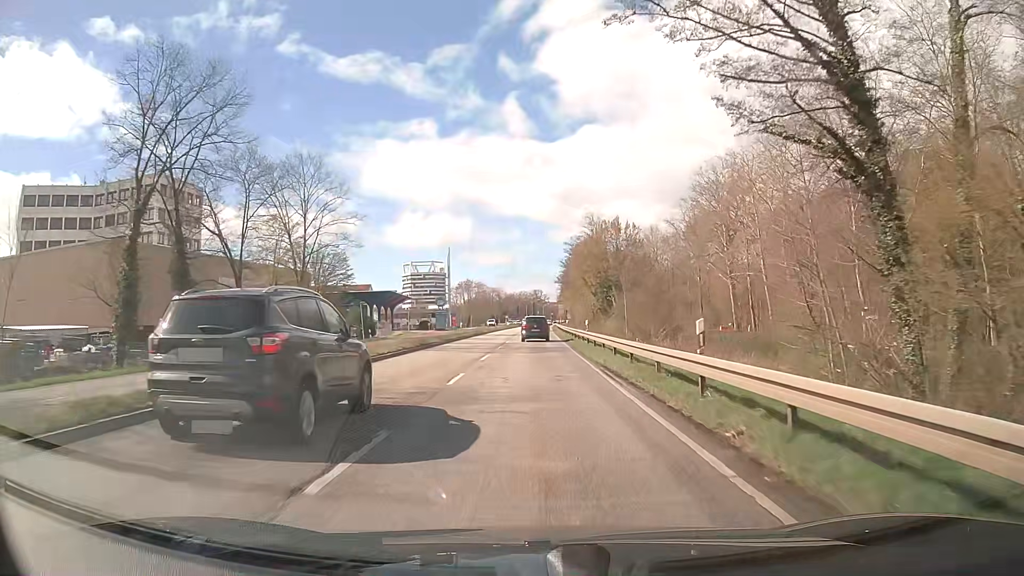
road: primary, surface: asphalt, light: Day
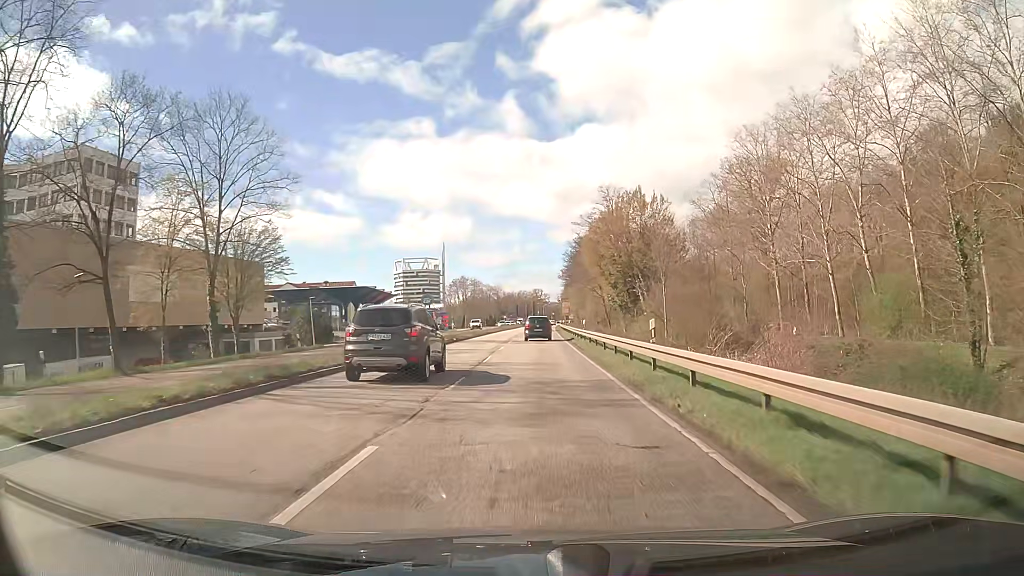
(0.0, +19.1) m; 0°
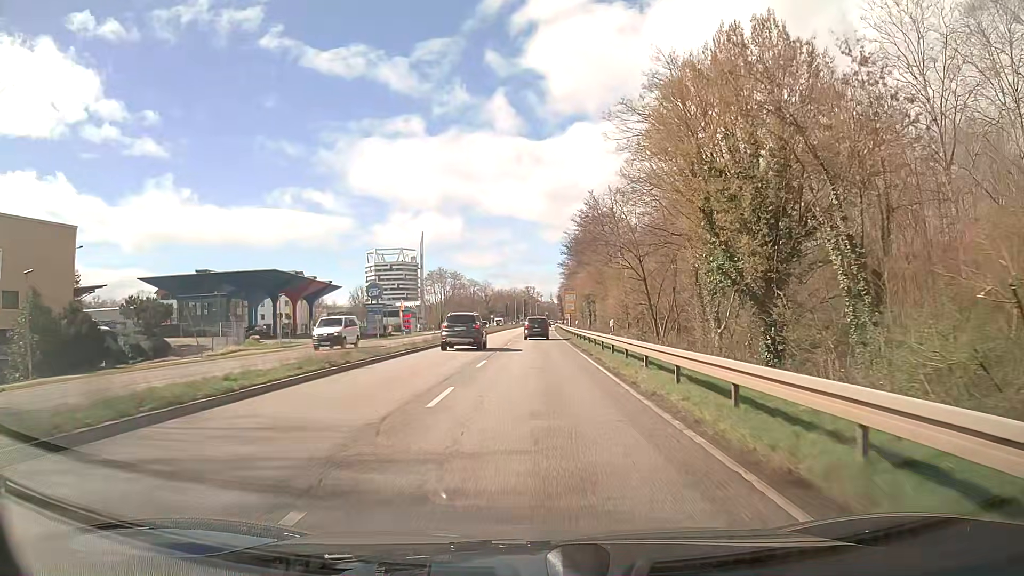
(+0.1, +38.8) m; +1°
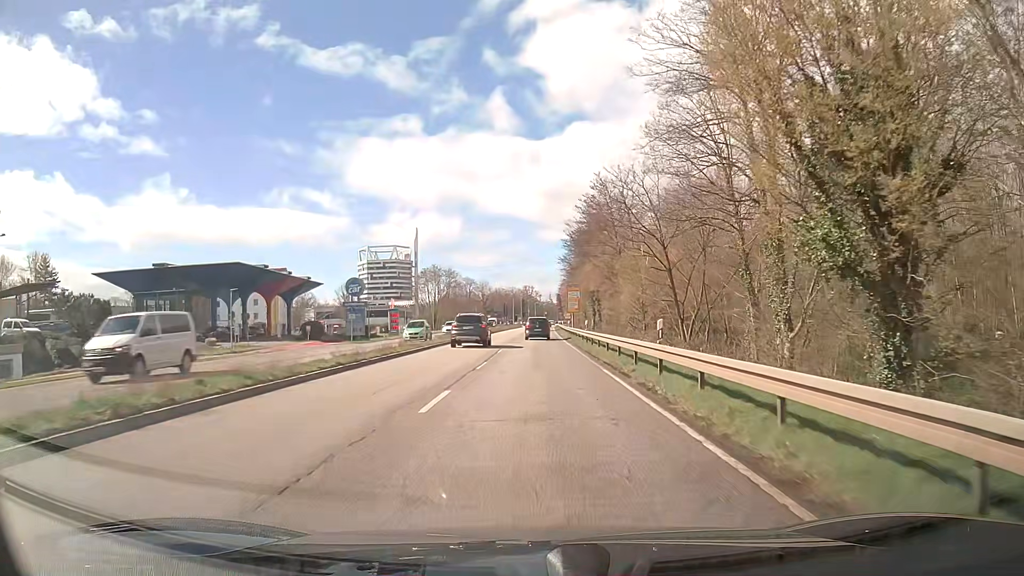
(0.0, +9.8) m; 0°
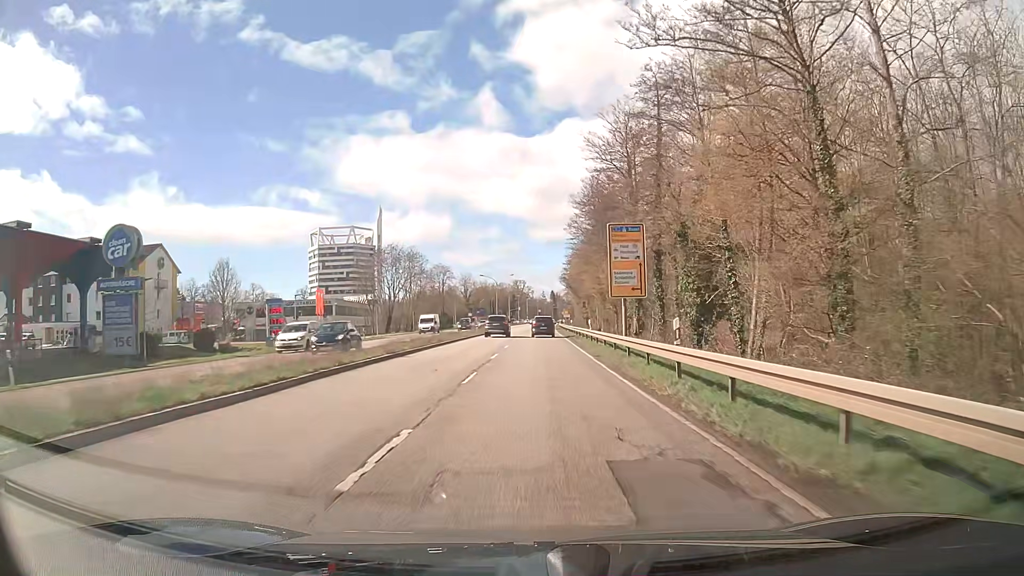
(+0.3, +49.8) m; +1°
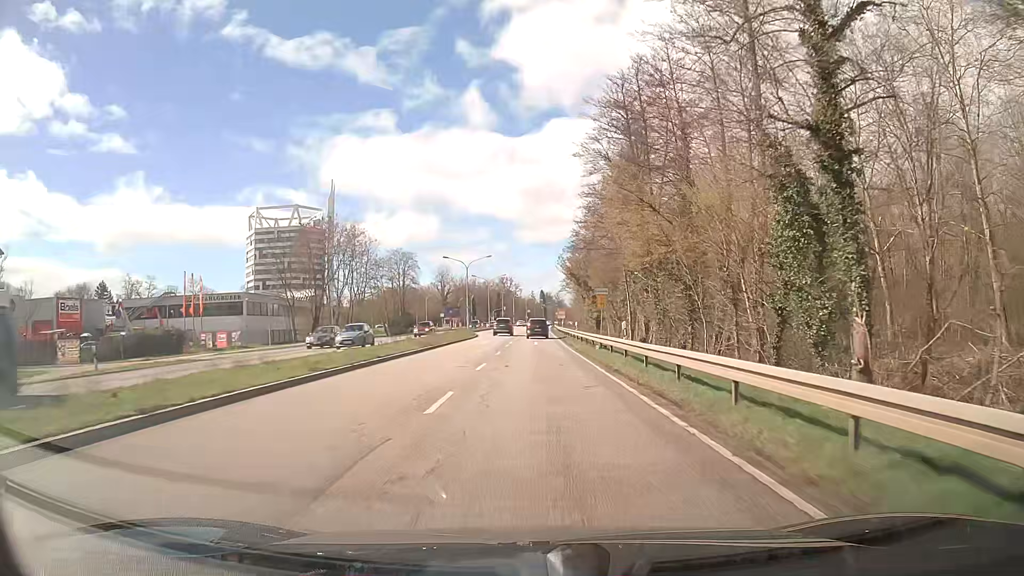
(+0.3, +40.5) m; +1°
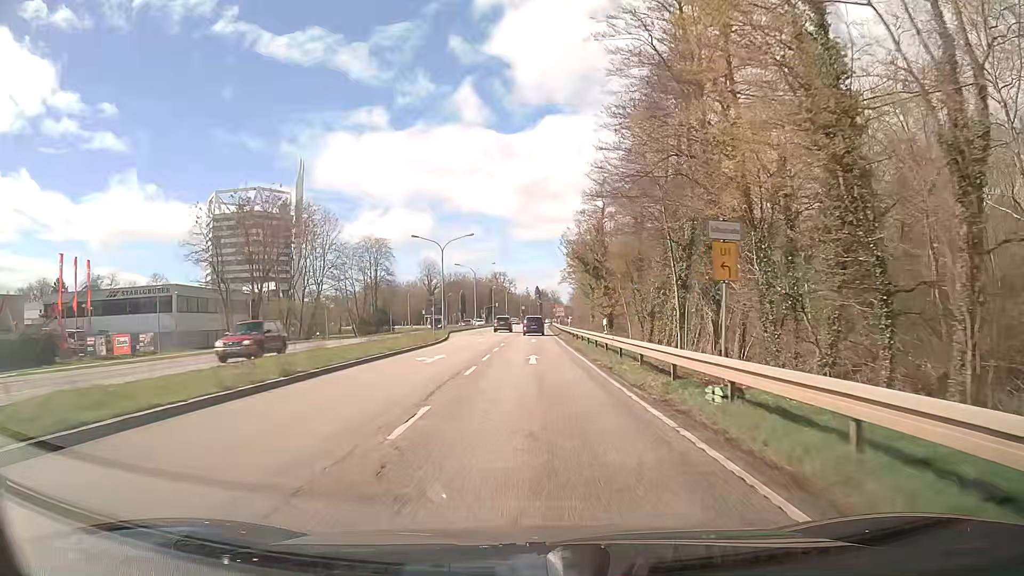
(+0.1, +20.4) m; 0°
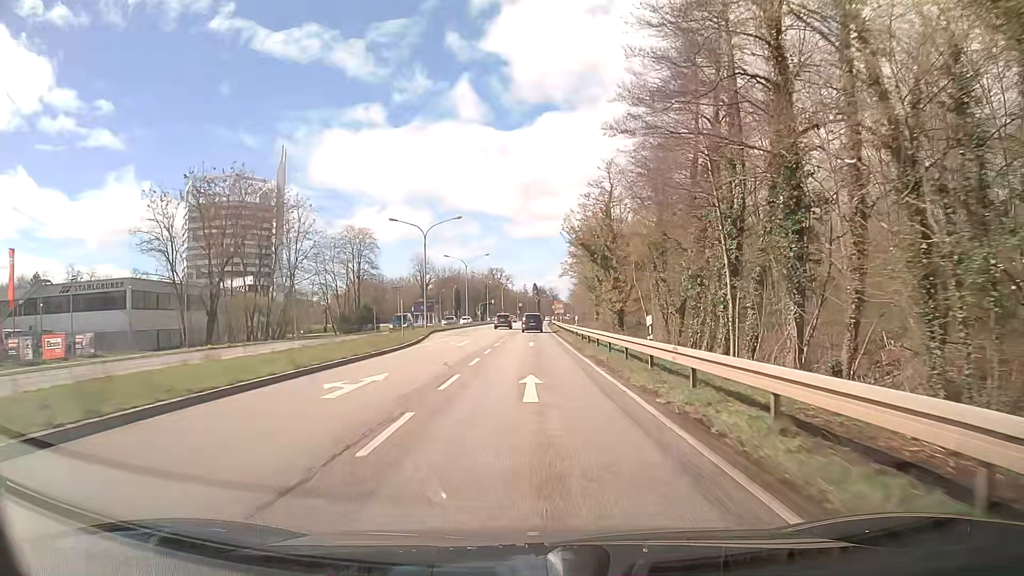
(0.0, +10.1) m; +1°
(0, +10) (0, +20) (0, +30) (0, +40) (0, +50) (0, +60) (0, +70) (0, +80) (0, +90) (0, +100) m
